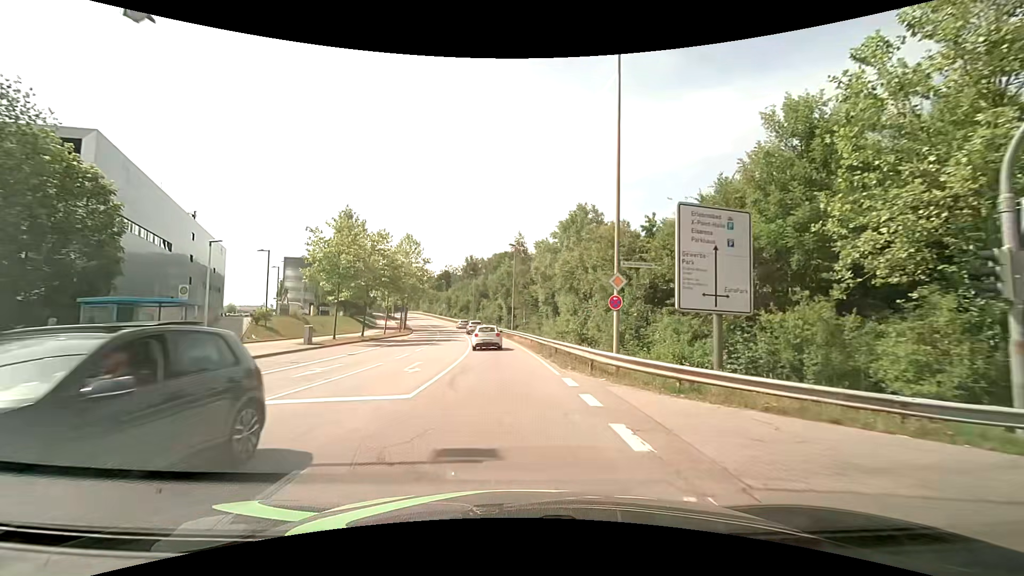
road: secondary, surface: asphalt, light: Day
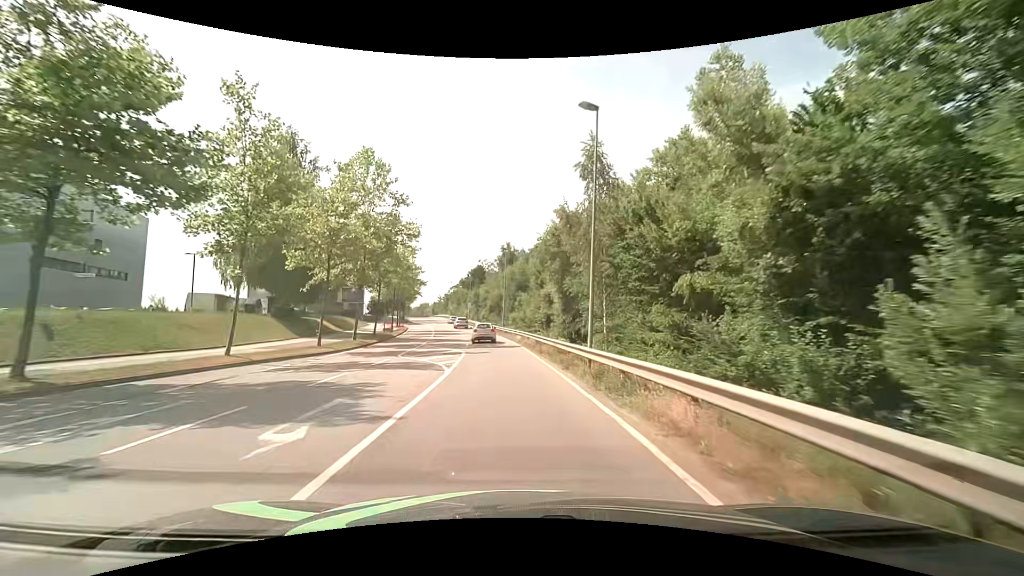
(-1.5, +36.2) m; -5°
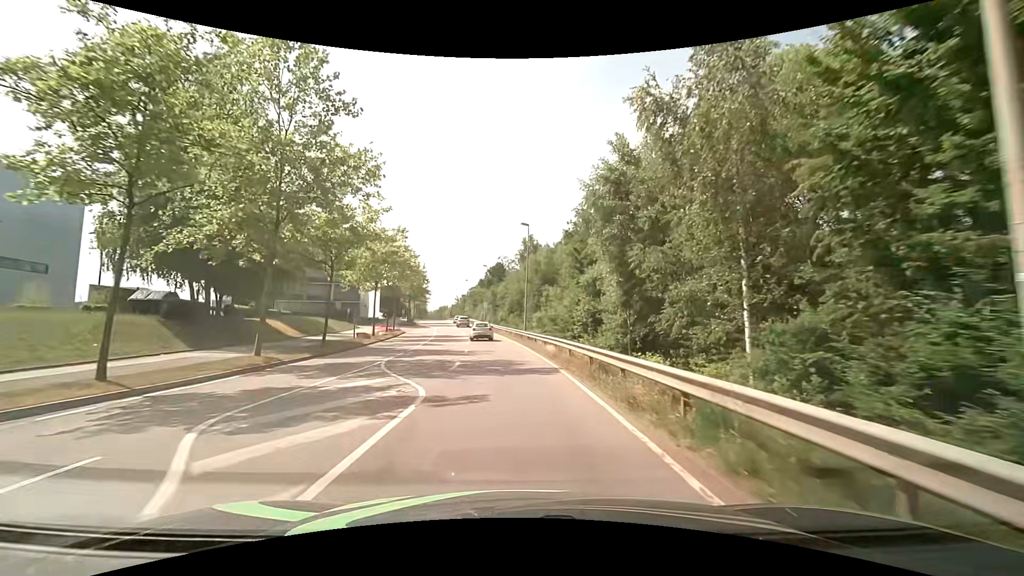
(-0.2, +15.5) m; -1°
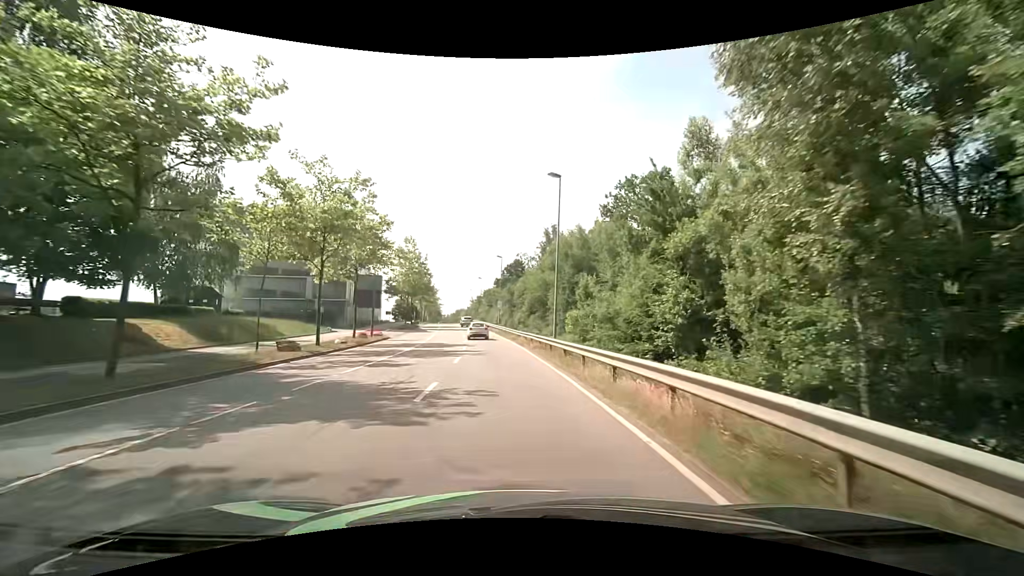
(-0.5, +15.3) m; -3°
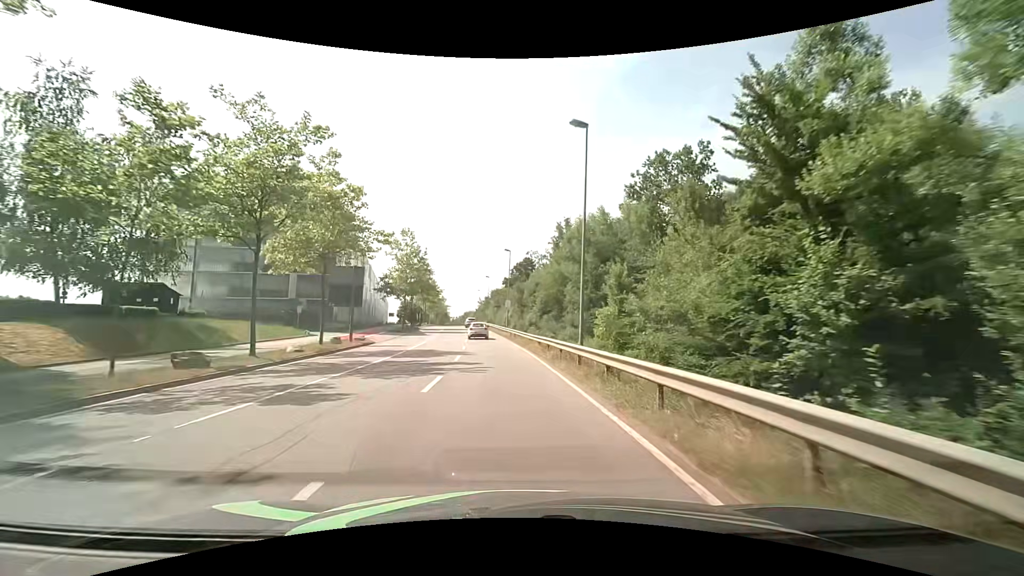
(-0.1, +7.6) m; -1°
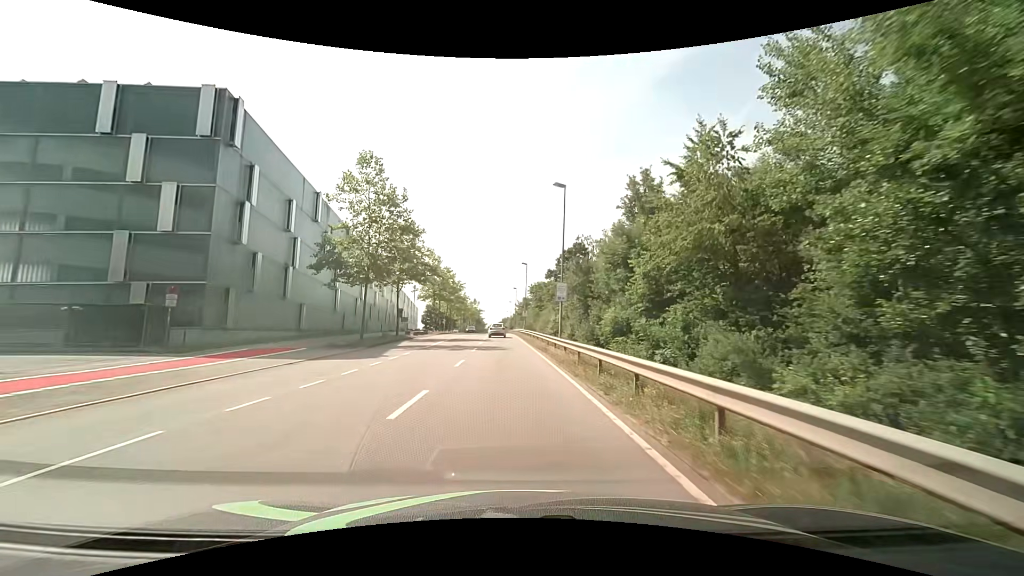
(-1.2, +30.2) m; -5°
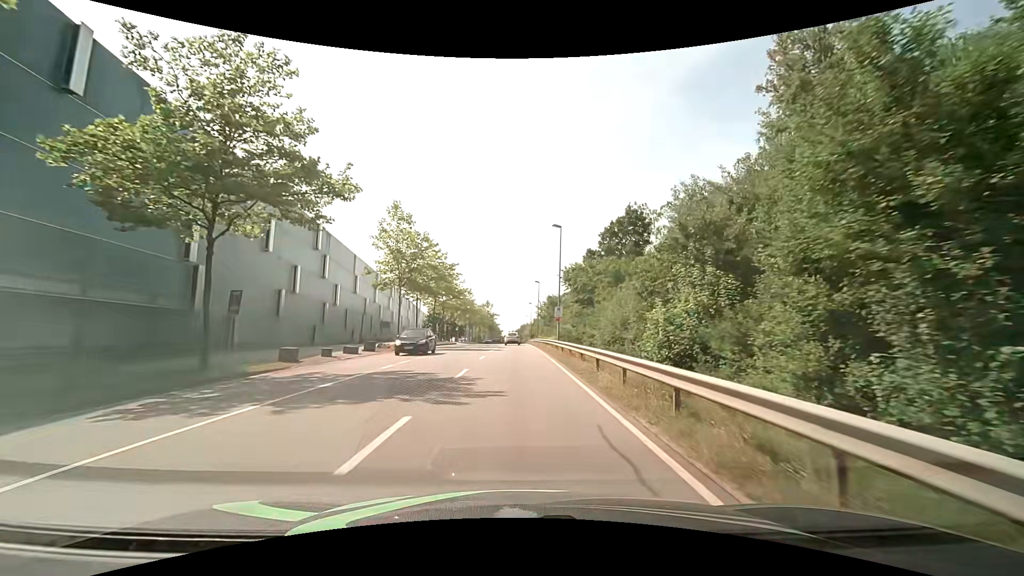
(-0.6, +30.0) m; -2°
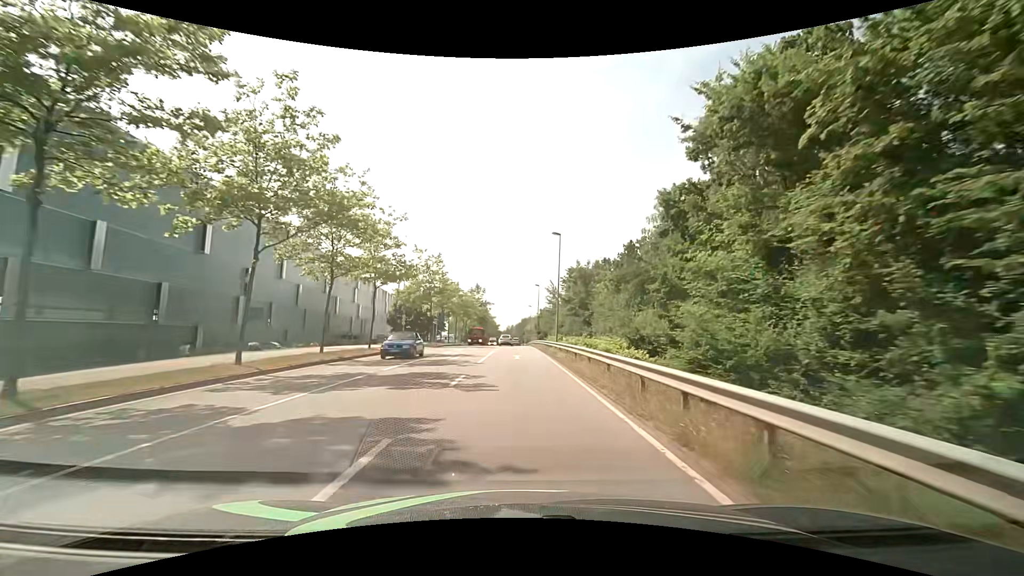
(-0.1, +37.7) m; 0°
(0, +10) (0, +20) (0, +30) (0, +40) (0, +50) (0, +60) (0, +70) (+1, +80) (+1, +90) (+1, +100) m
